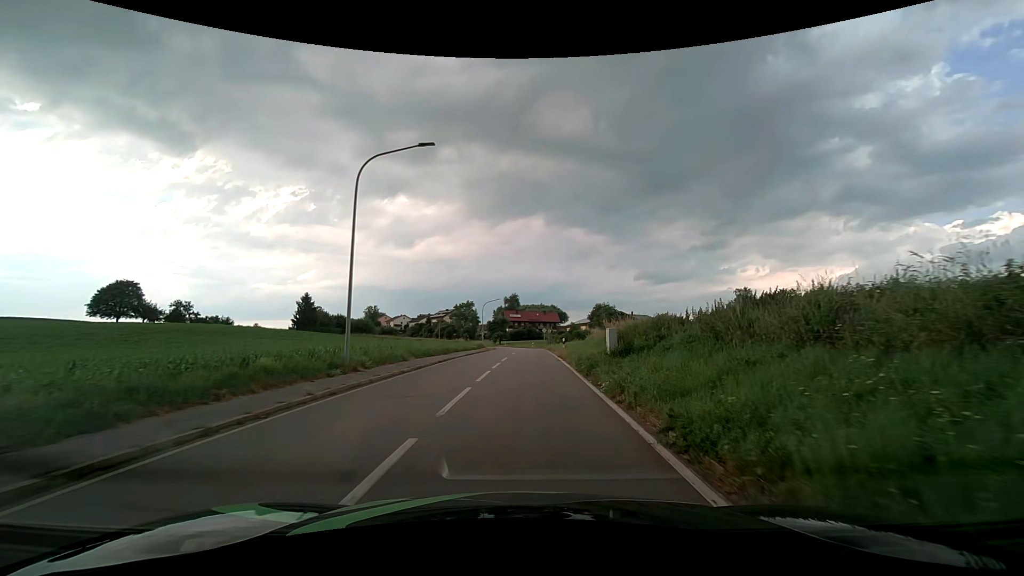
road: tertiary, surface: asphalt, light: Day
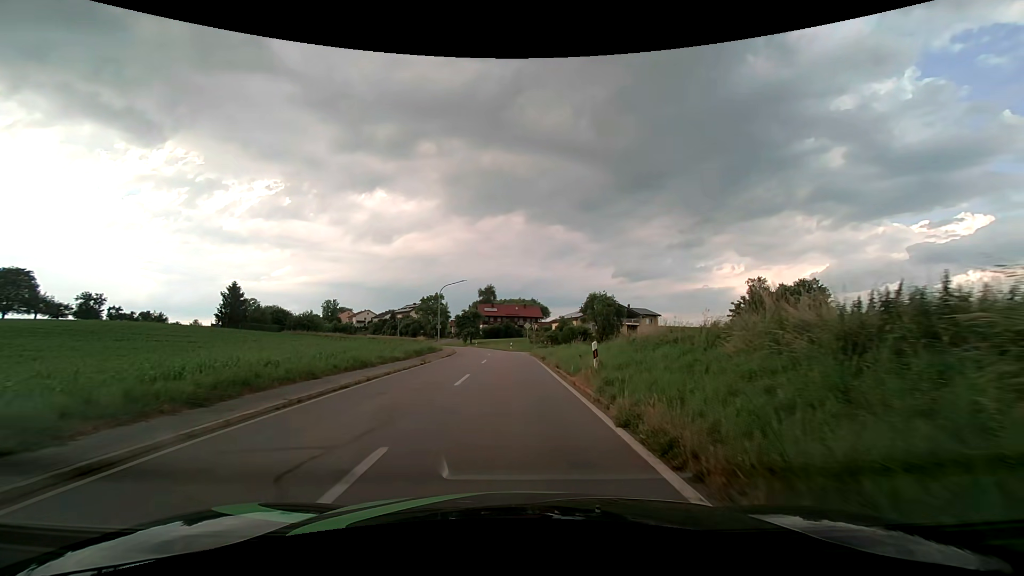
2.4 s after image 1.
(+0.7, +23.9) m; +3°
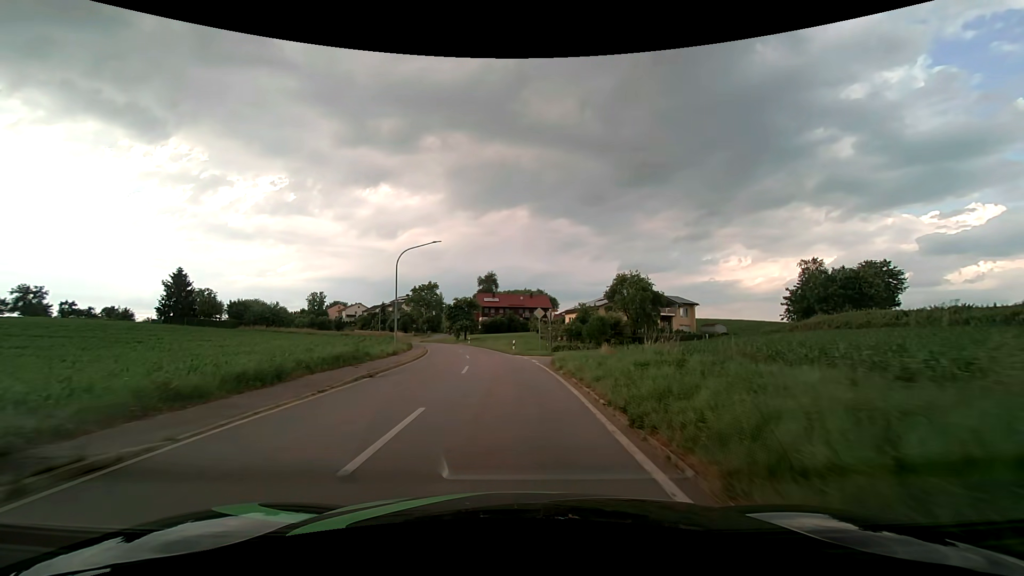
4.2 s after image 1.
(0.0, +21.0) m; 0°
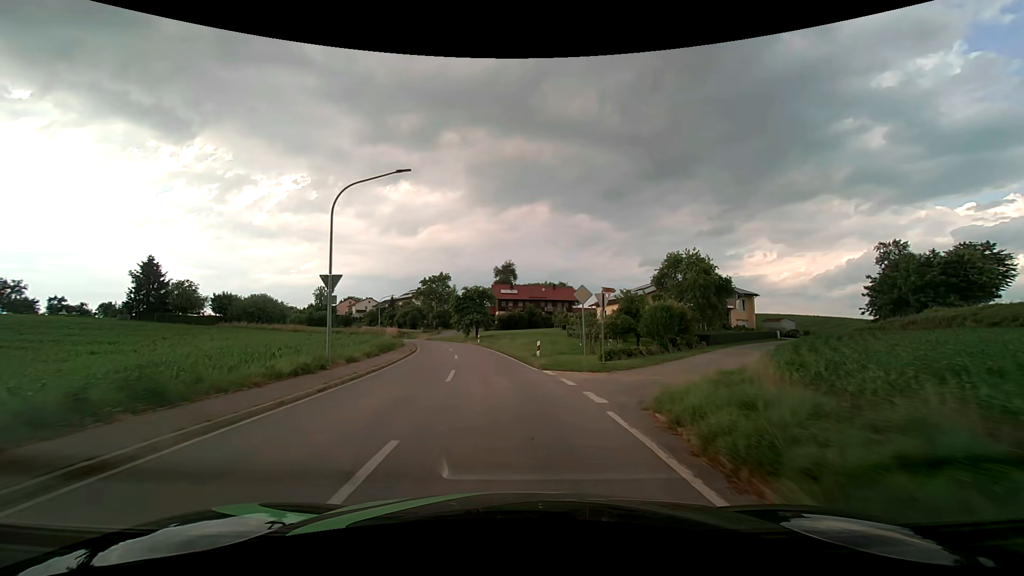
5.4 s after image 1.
(-0.2, +14.9) m; -2°
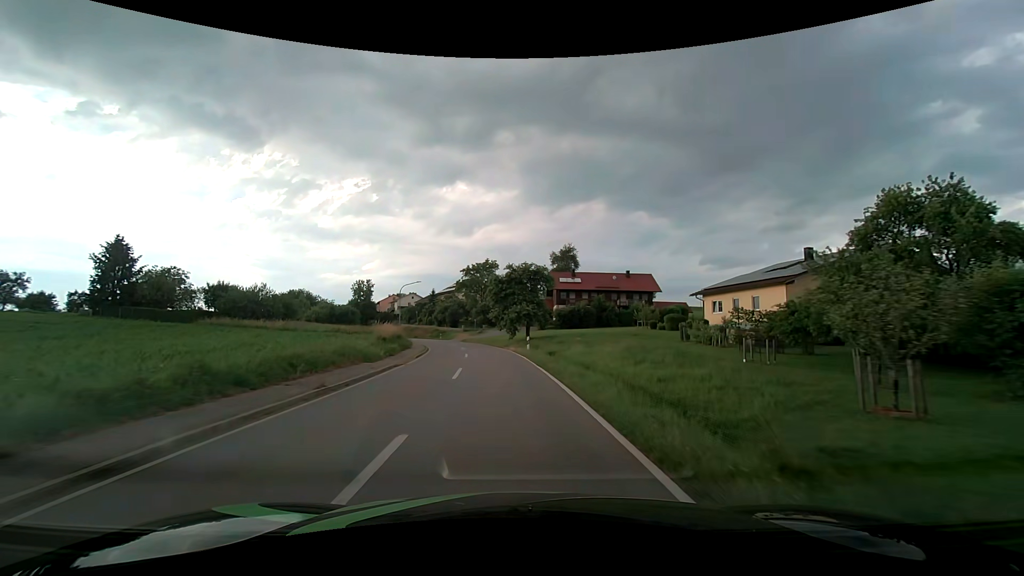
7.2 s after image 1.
(-1.2, +23.3) m; -6°
(0, +10) (-1, +20) (-2, +30) (-3, +40) (-5, +50) (-7, +59) (-10, +69) (-13, +79) (-16, +88) (-20, +97) m
